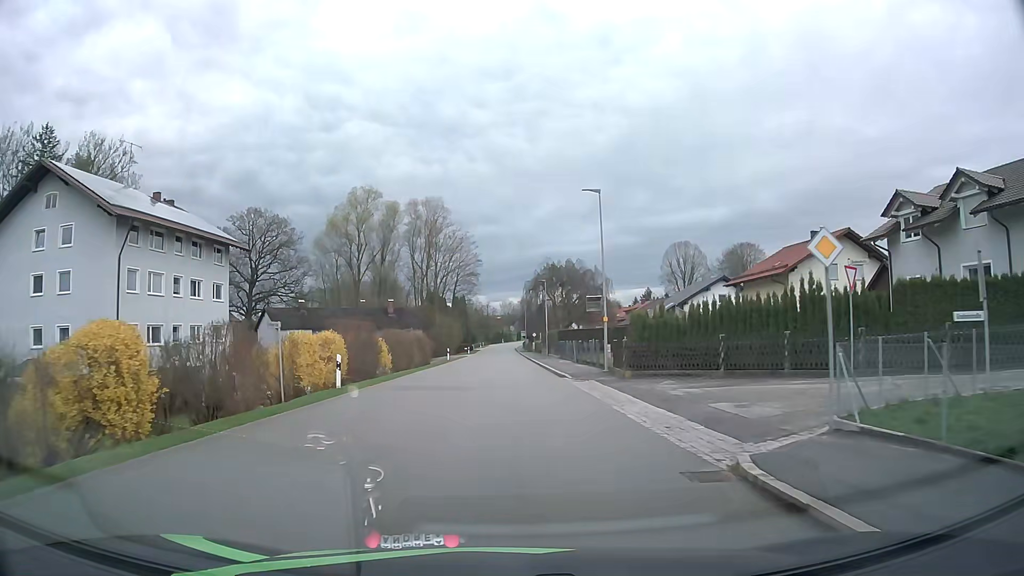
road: tertiary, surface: asphalt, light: Day
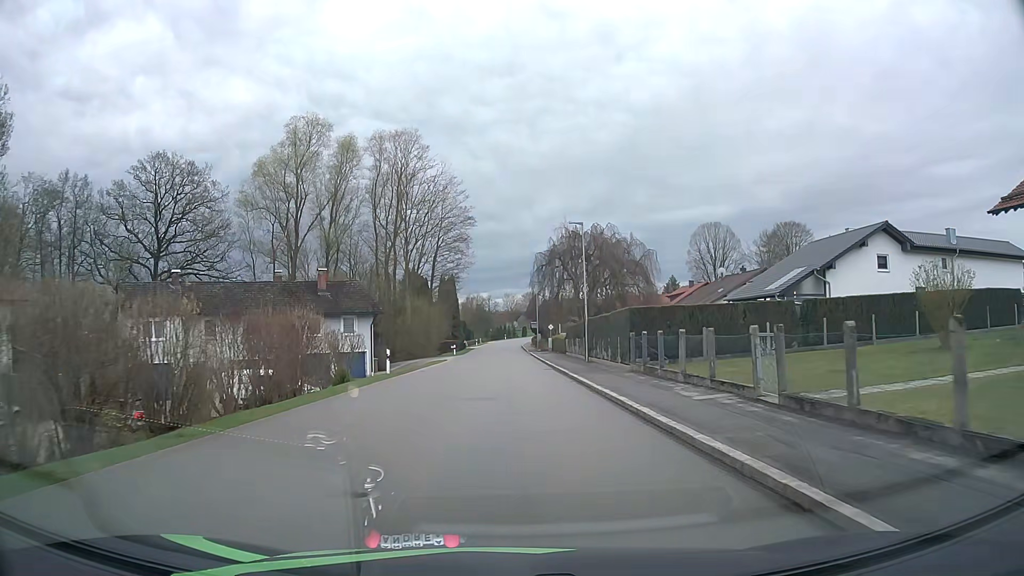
(-0.1, +32.2) m; 0°
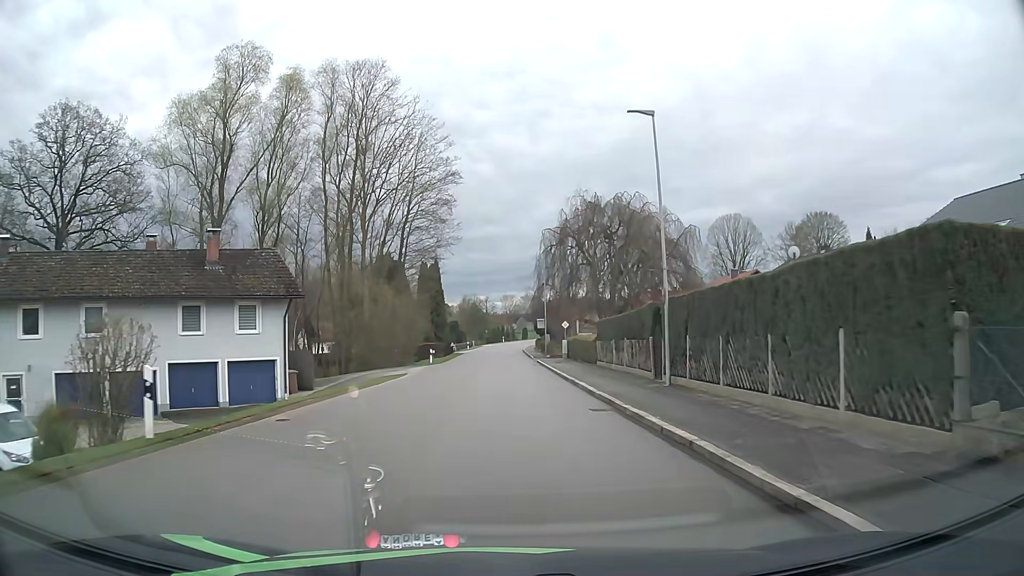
(0.0, +19.5) m; 0°
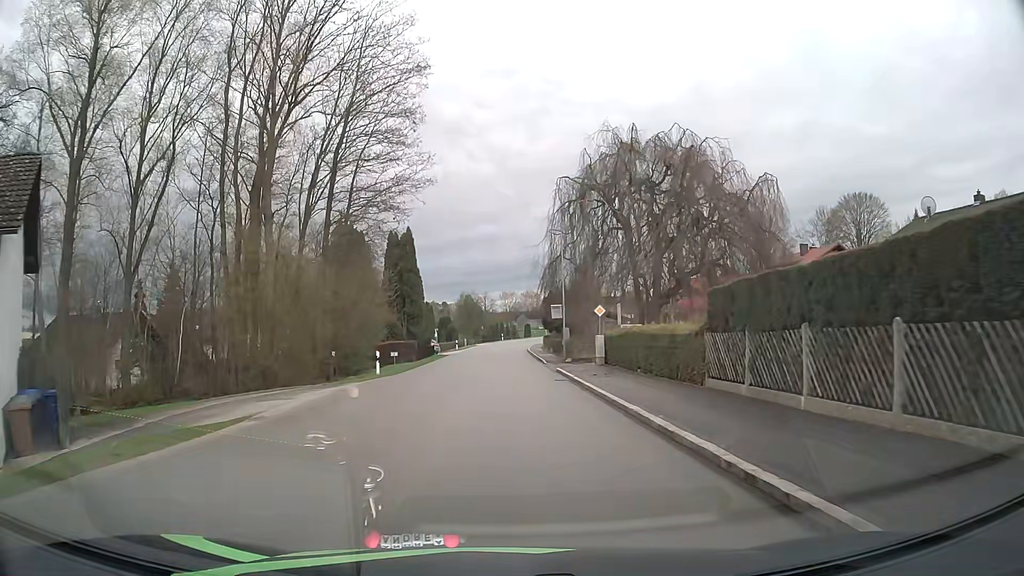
(0.0, +19.6) m; 0°
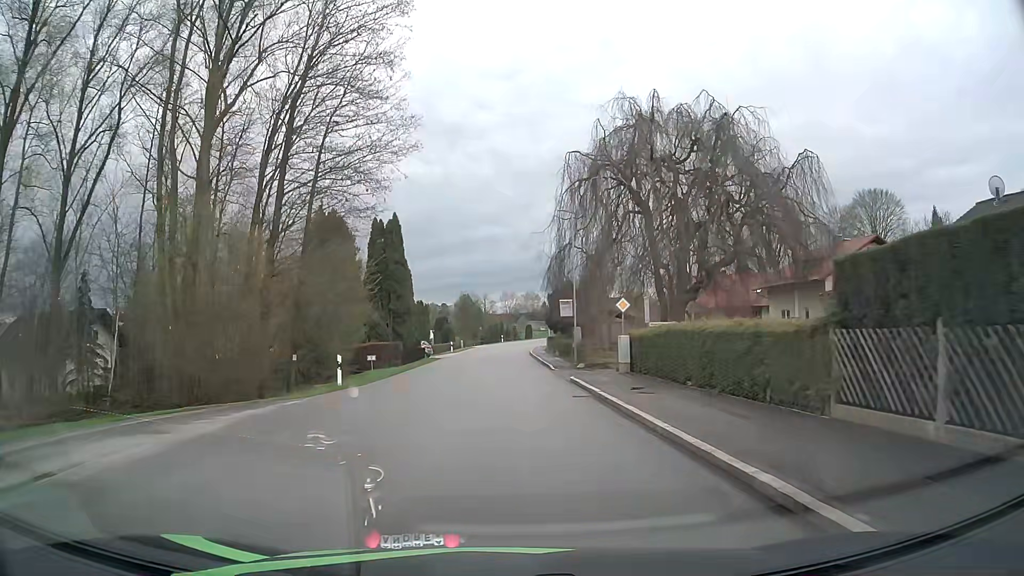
(0.0, +6.5) m; 0°
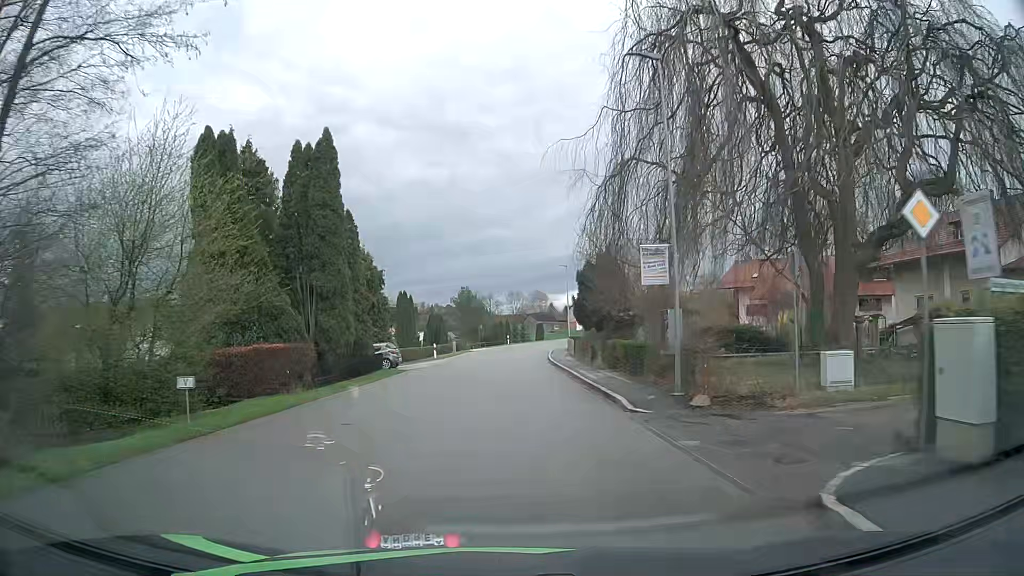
(-0.1, +19.6) m; 0°
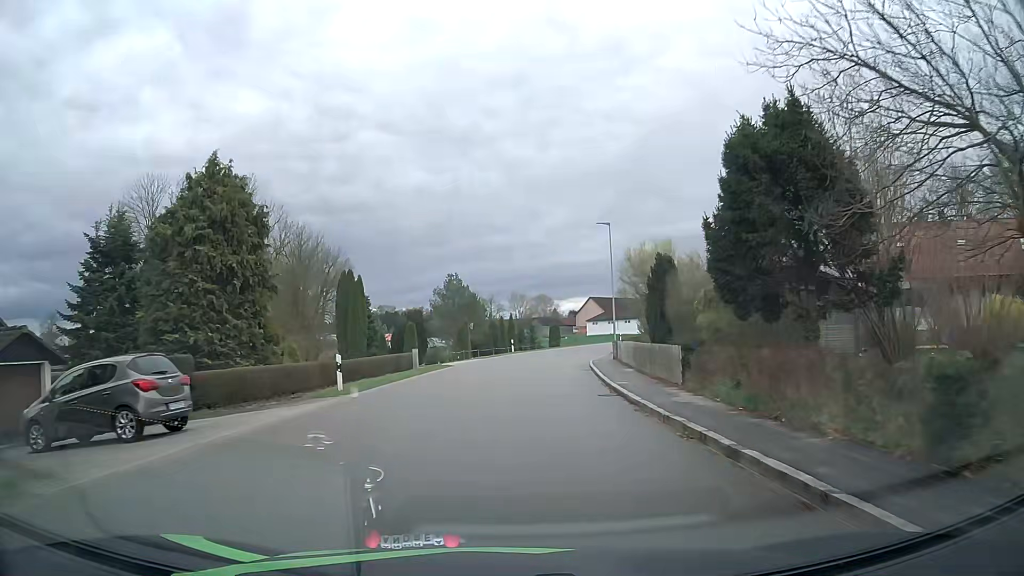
(-0.3, +25.9) m; 0°
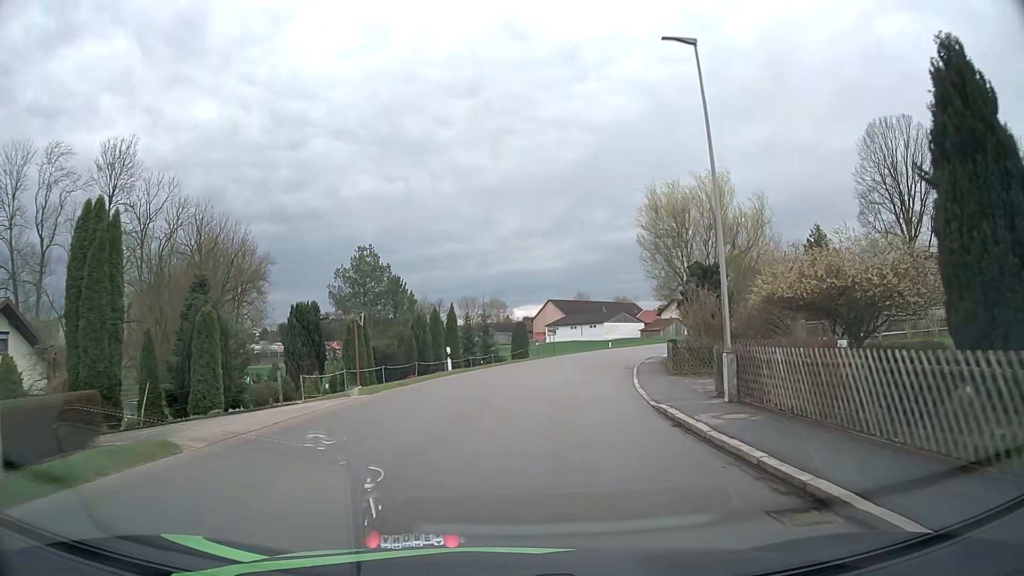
(+0.3, +25.6) m; +2°
(0, +10) (+1, +20) (+3, +30) (+5, +40) (+9, +49) (+12, +58) (+17, +67) (+22, +76) (+27, +84) (+33, +93) m
